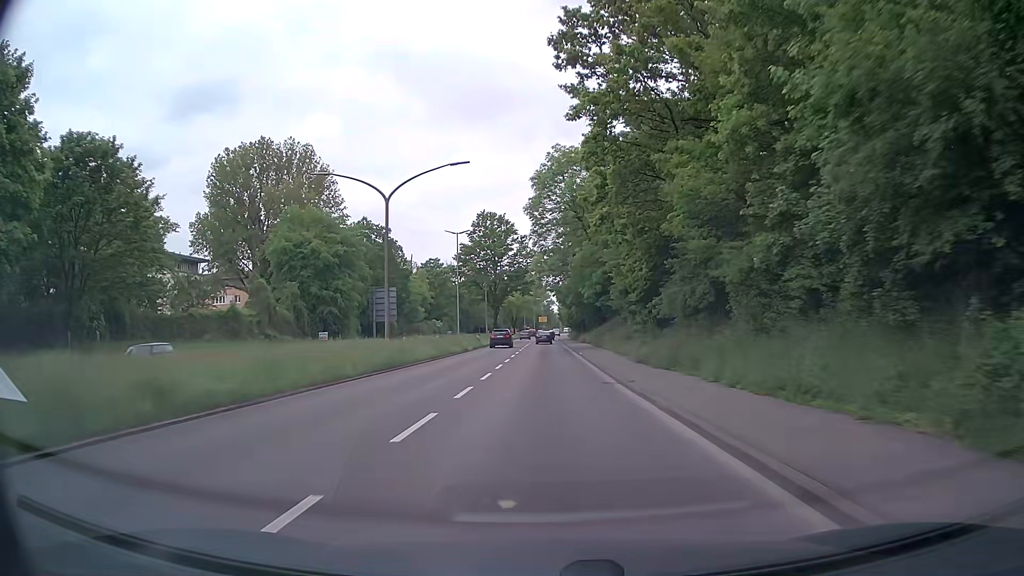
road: primary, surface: asphalt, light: Day
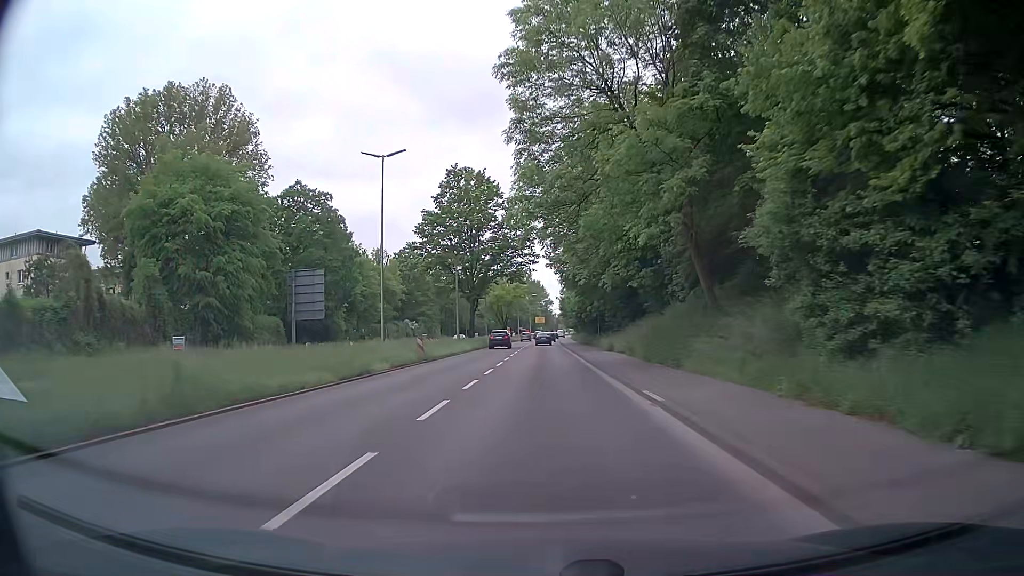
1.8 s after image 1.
(+0.2, +27.8) m; +2°
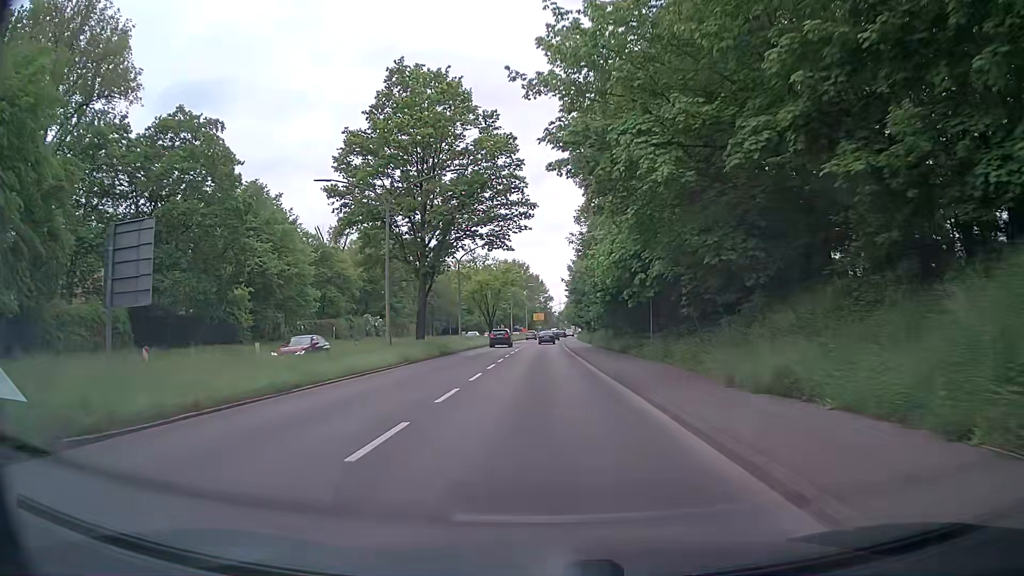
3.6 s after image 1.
(-0.5, +27.5) m; -1°
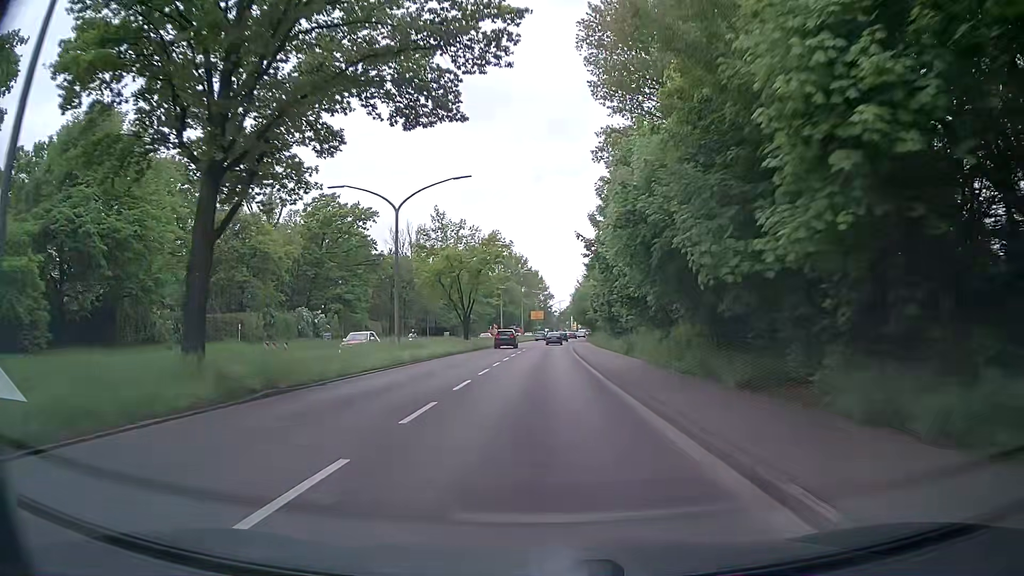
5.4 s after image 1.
(+0.1, +26.8) m; 0°
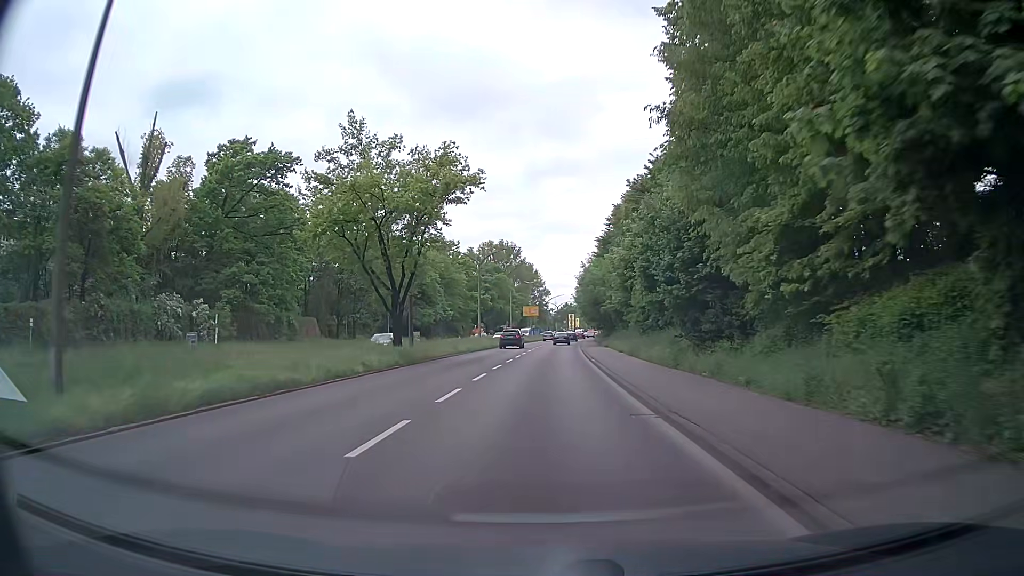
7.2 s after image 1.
(+0.2, +26.6) m; 0°
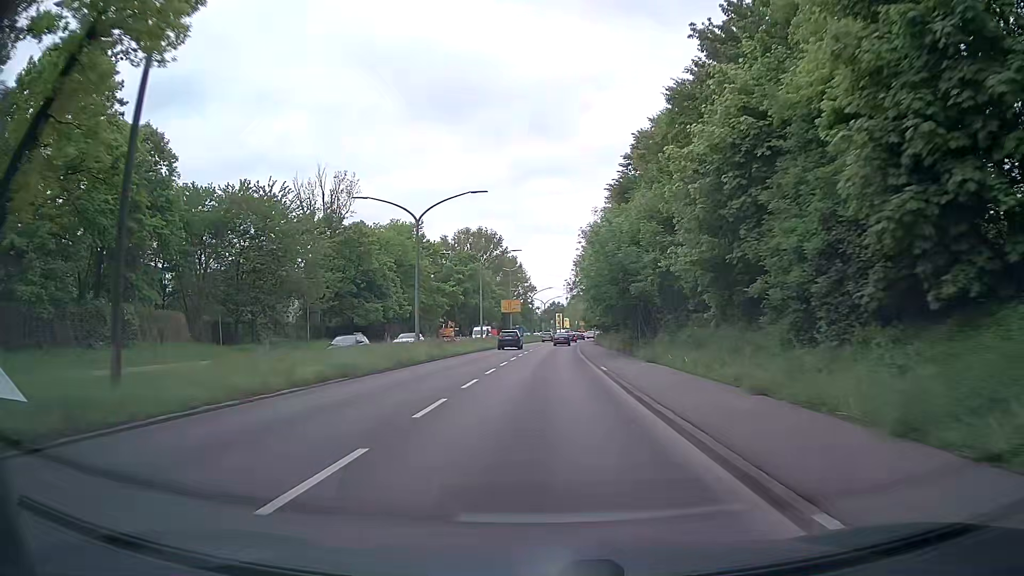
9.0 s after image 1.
(+0.6, +26.3) m; +3°
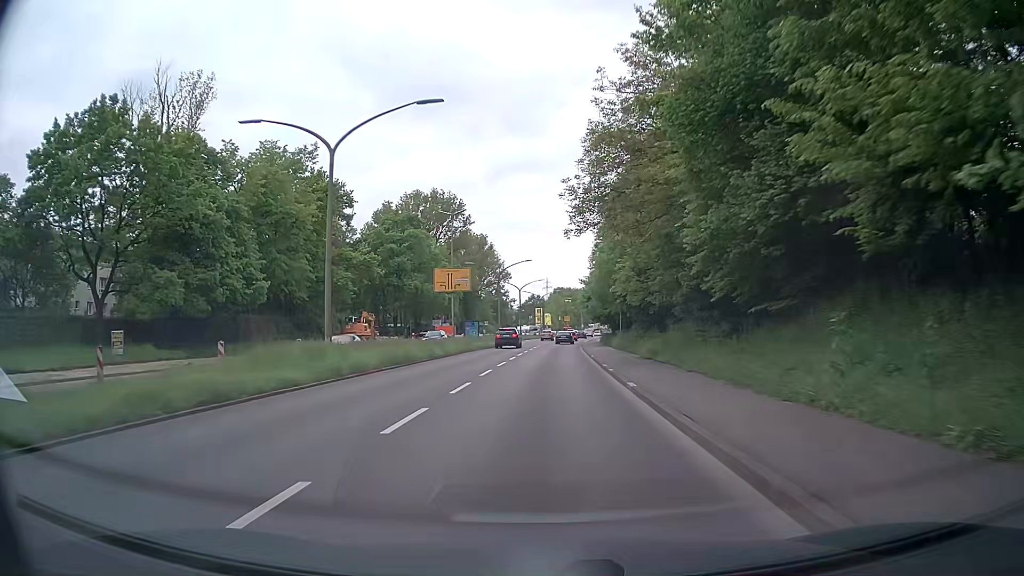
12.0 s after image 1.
(0.0, +43.9) m; +1°
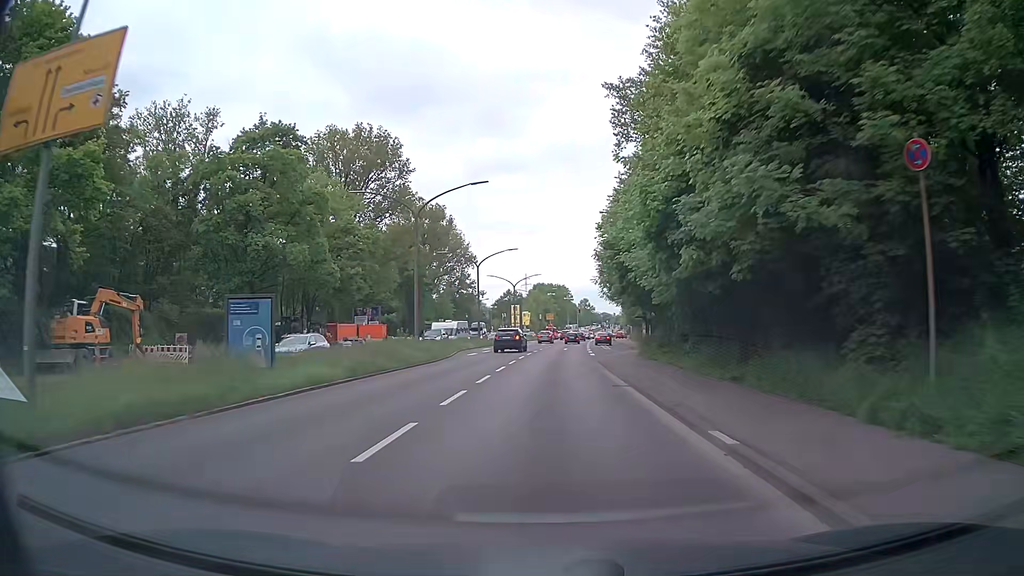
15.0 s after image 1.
(+0.6, +42.5) m; +2°
